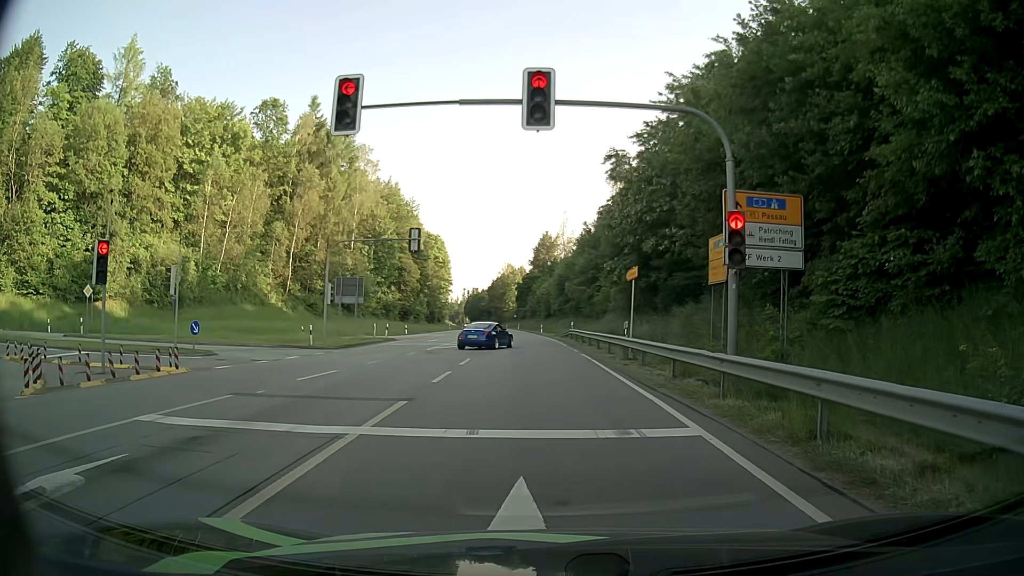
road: primary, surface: asphalt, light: Day
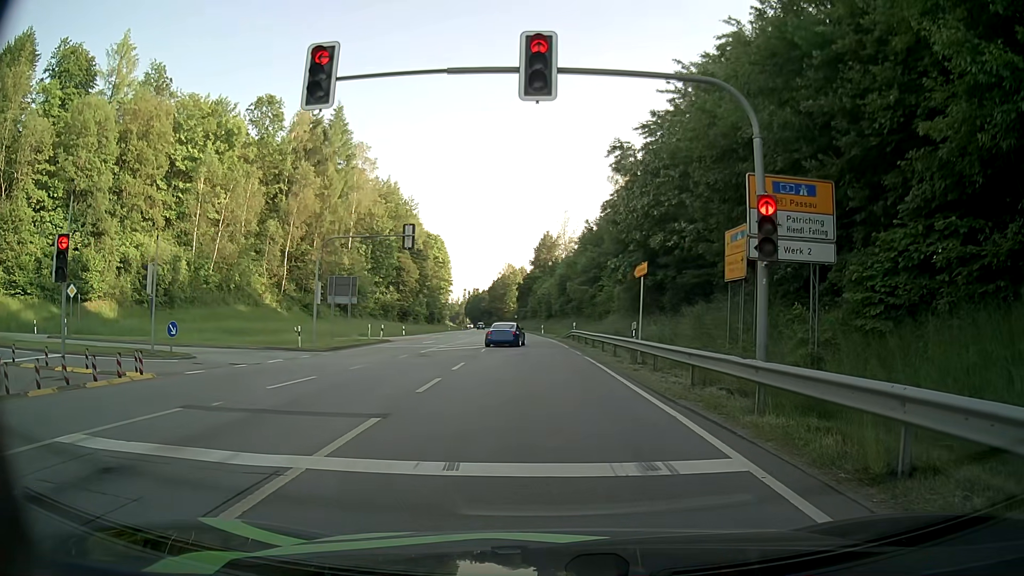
(0.0, +1.8) m; 0°
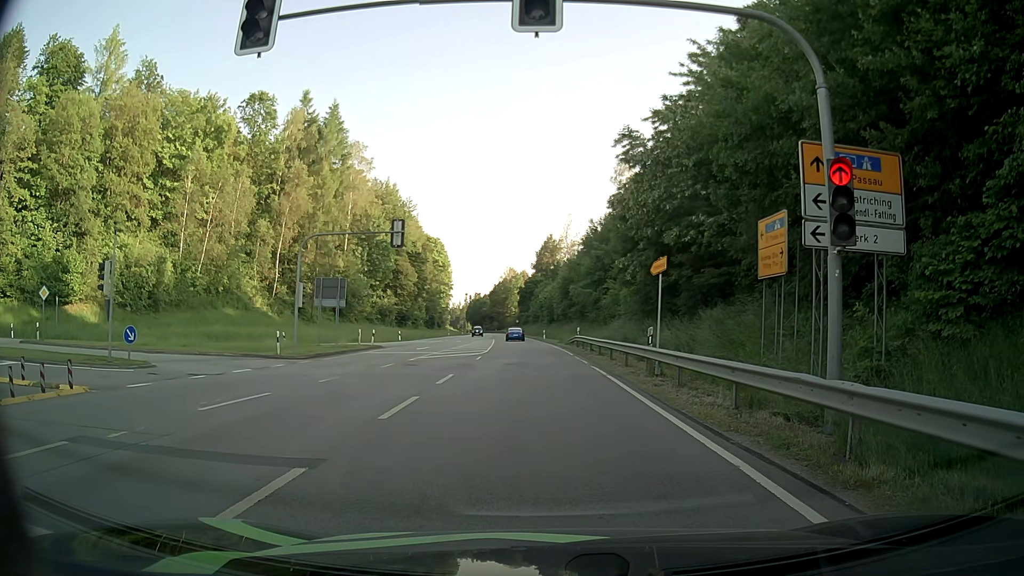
(0.0, +2.7) m; -2°
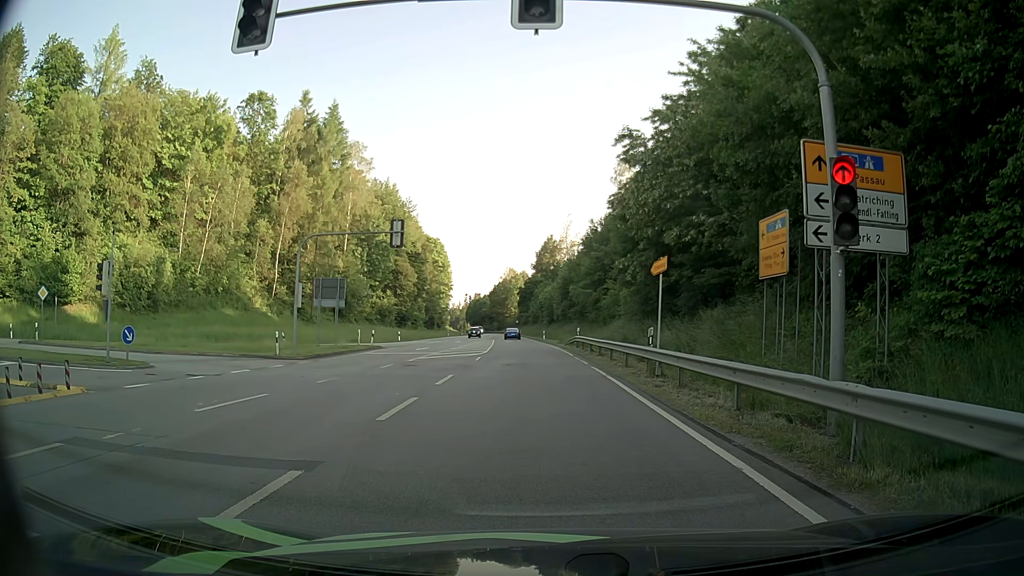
(0.0, +0.1) m; 0°
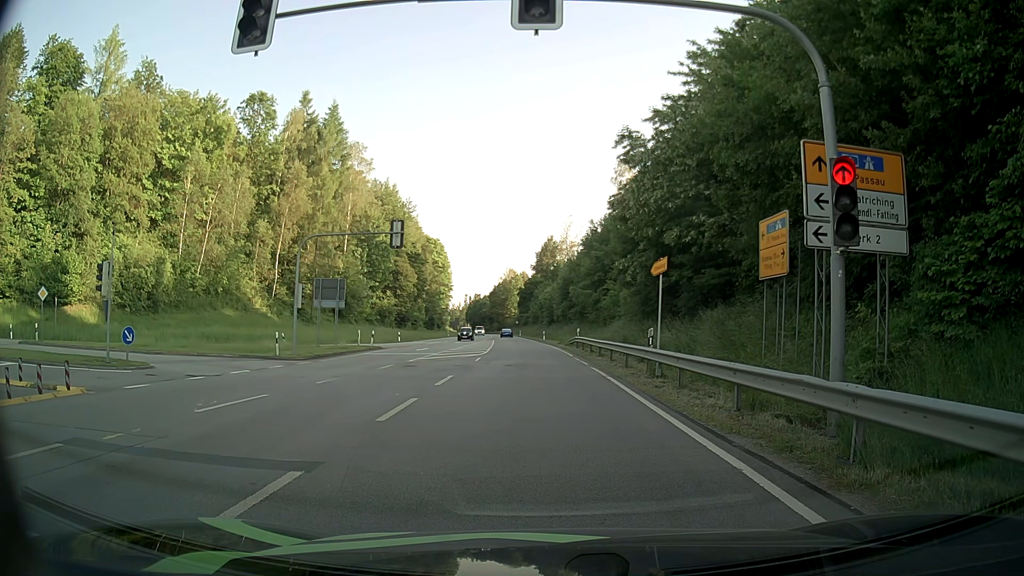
(0.0, +0.1) m; 0°
